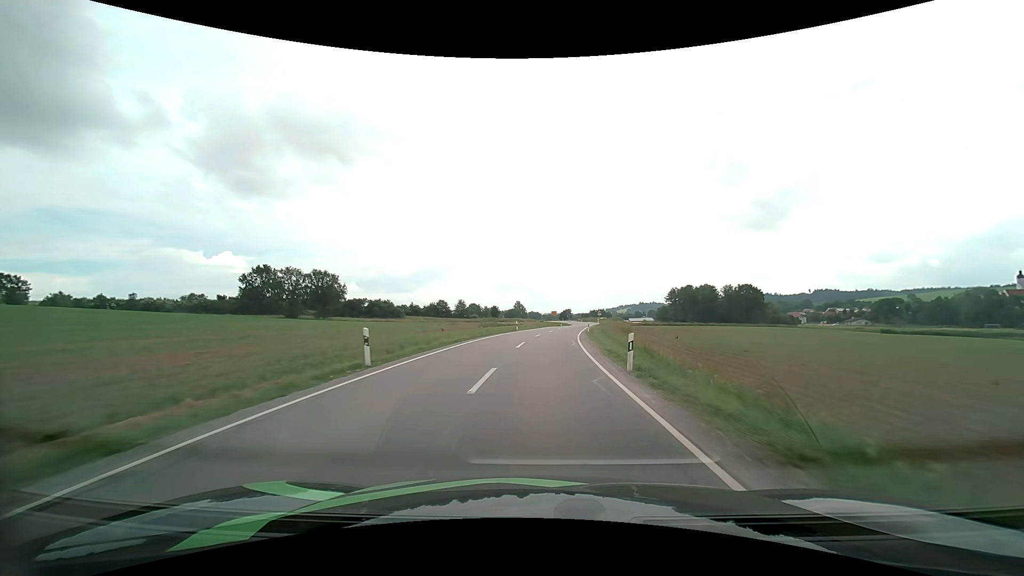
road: secondary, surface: asphalt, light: Day
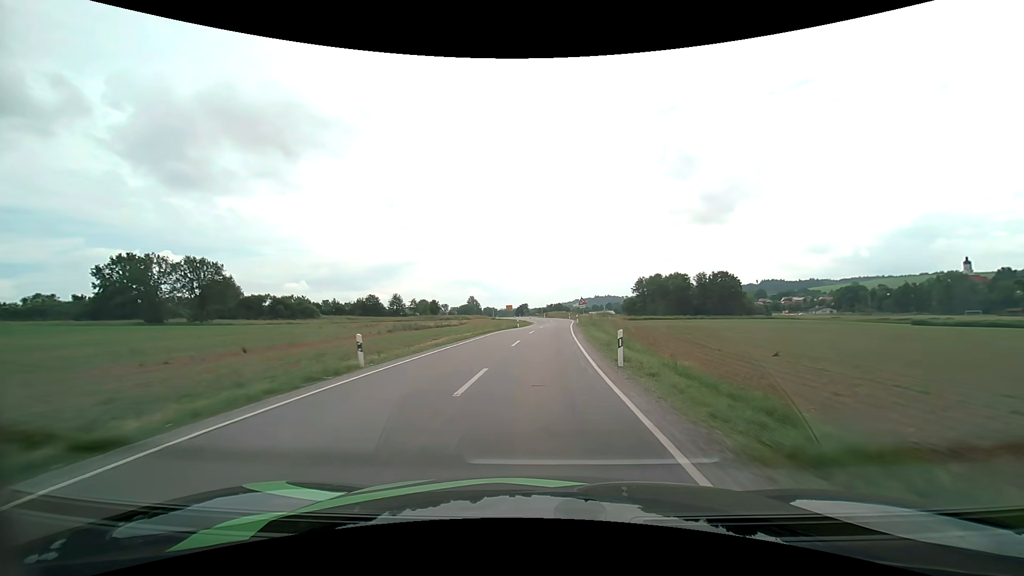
(+1.4, +35.7) m; +5°
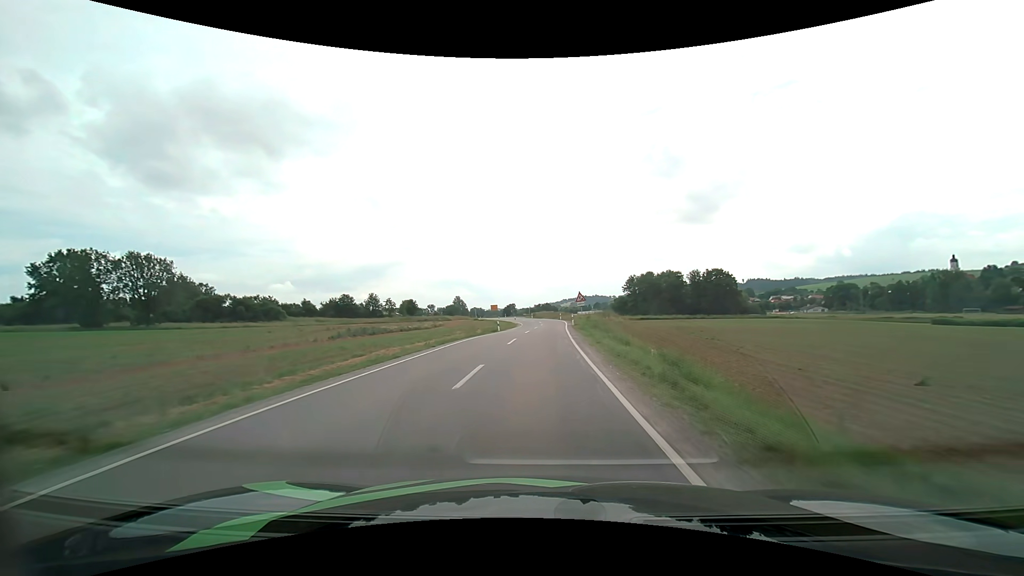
(+0.2, +11.6) m; +1°
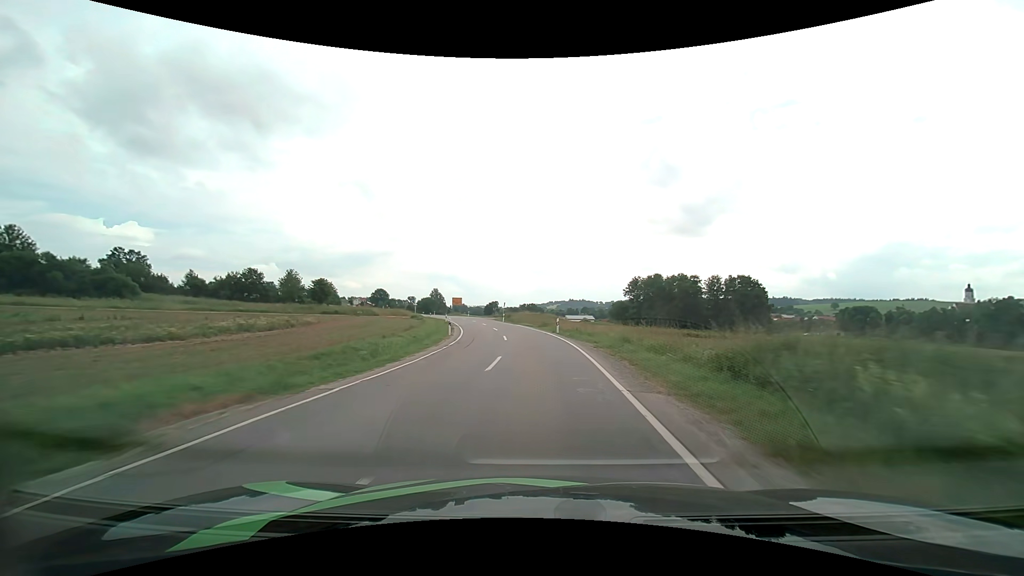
(+0.9, +43.9) m; +1°
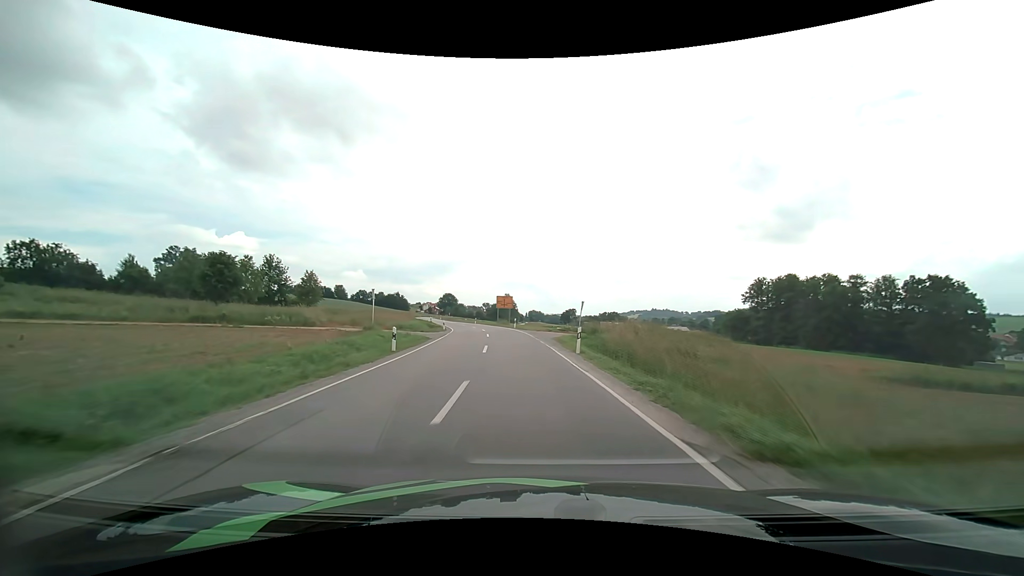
(-2.5, +42.7) m; -9°
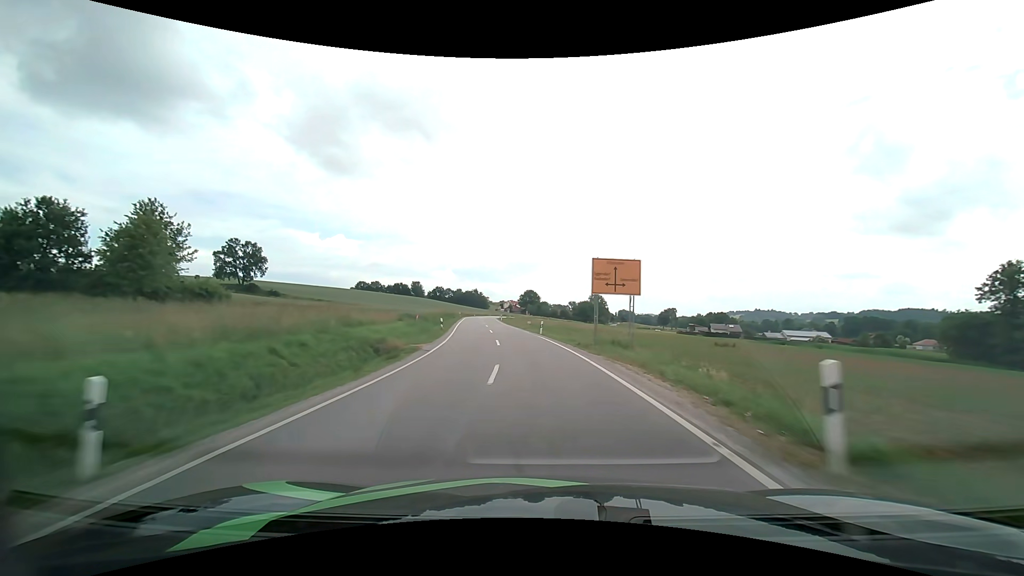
(-4.0, +44.2) m; -10°
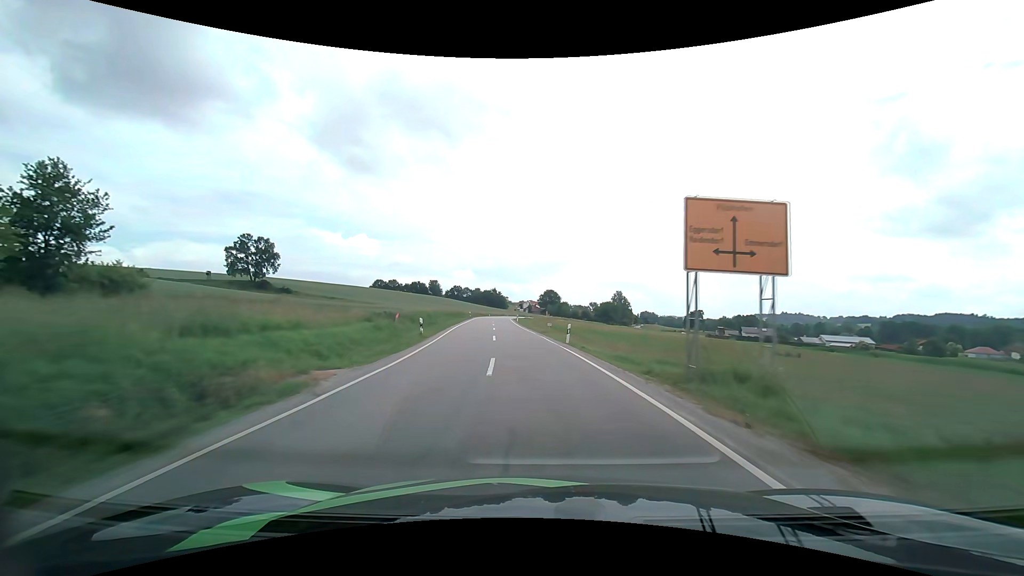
(-0.2, +11.5) m; -2°
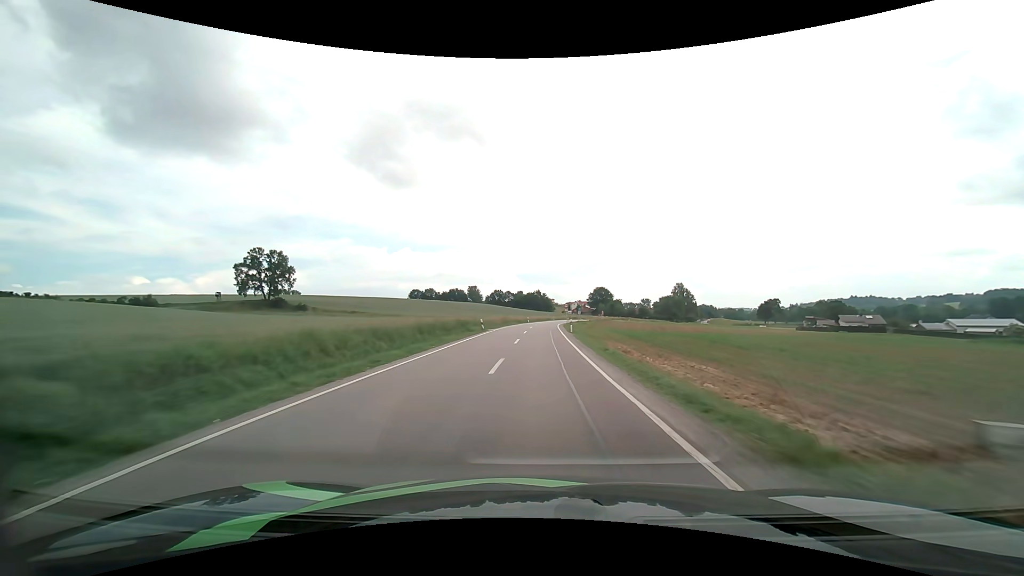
(-1.9, +35.5) m; -5°
(0, +10) (0, +20) (0, +30) (0, +40) (0, +50) (+1, +60) (+1, +70) (+2, +80) (+3, +90) (+4, +100) m
